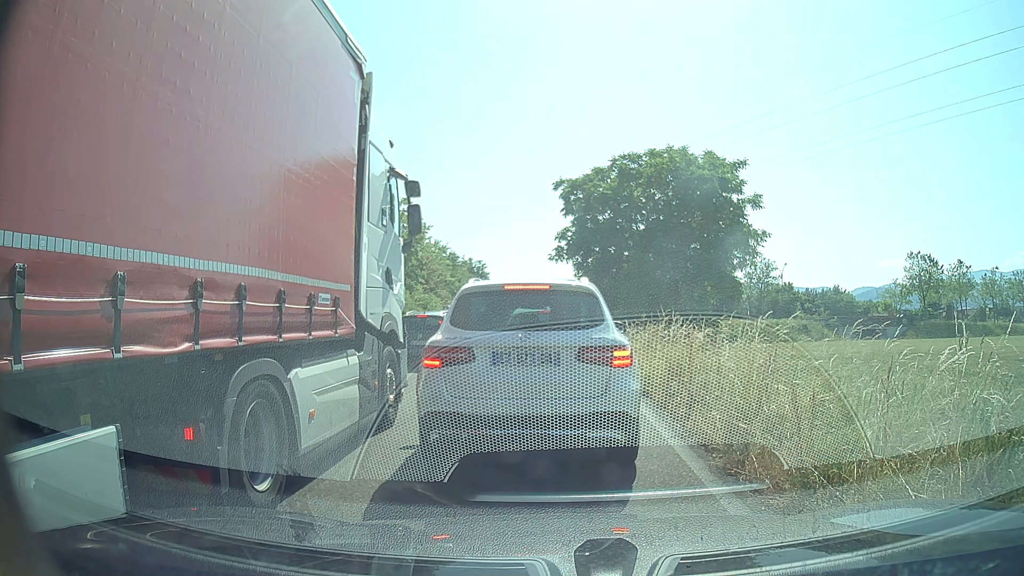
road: trunk_link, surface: asphalt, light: Day
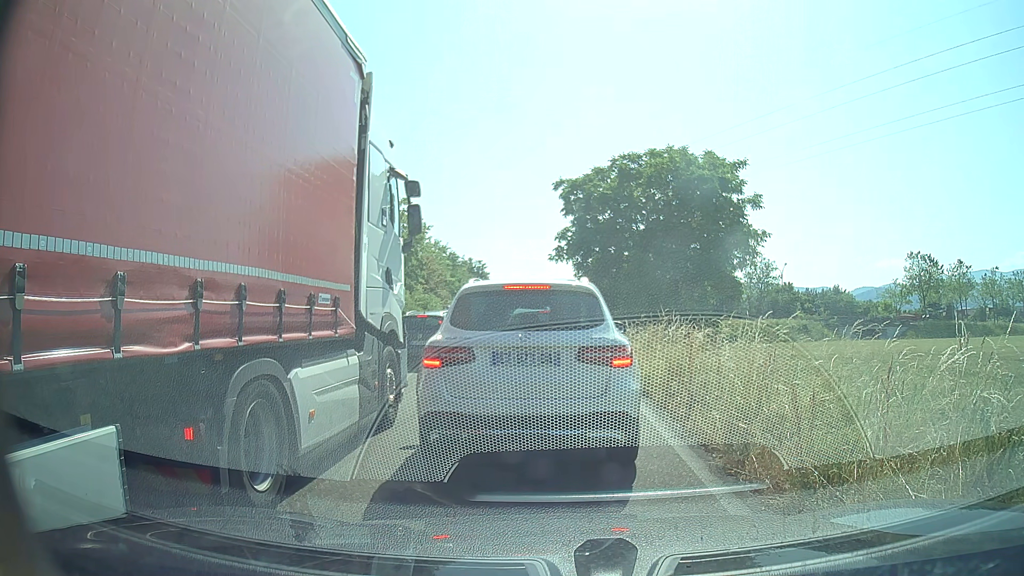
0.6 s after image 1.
(0.0, 0.0) m; 0°
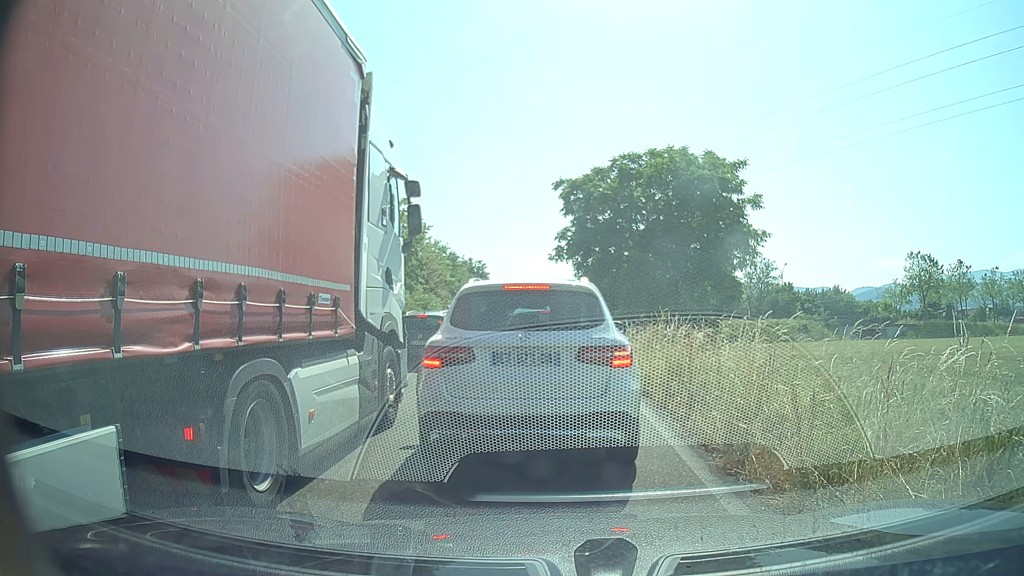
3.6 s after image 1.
(0.0, 0.0) m; 0°
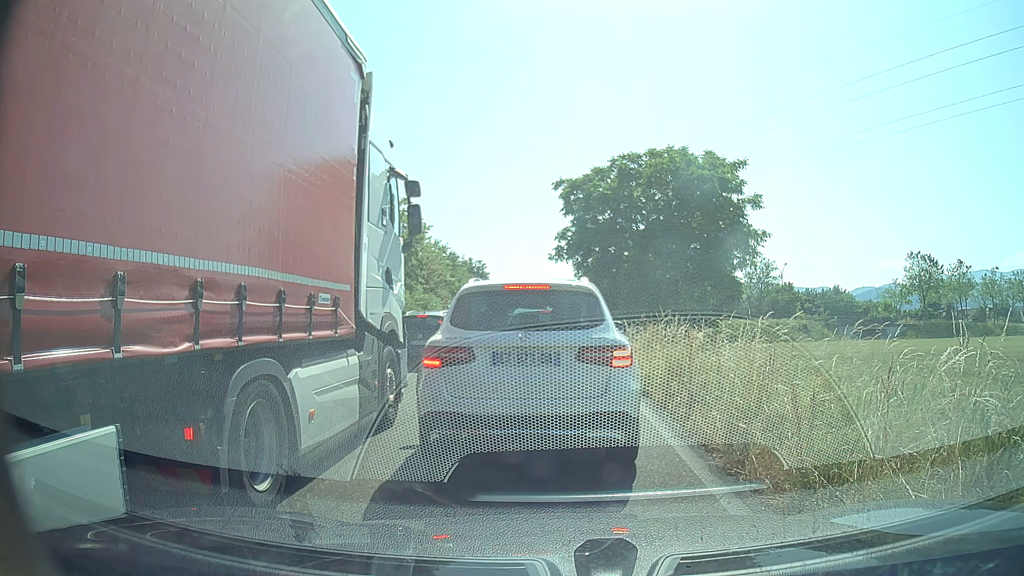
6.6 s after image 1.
(0.0, 0.0) m; 0°
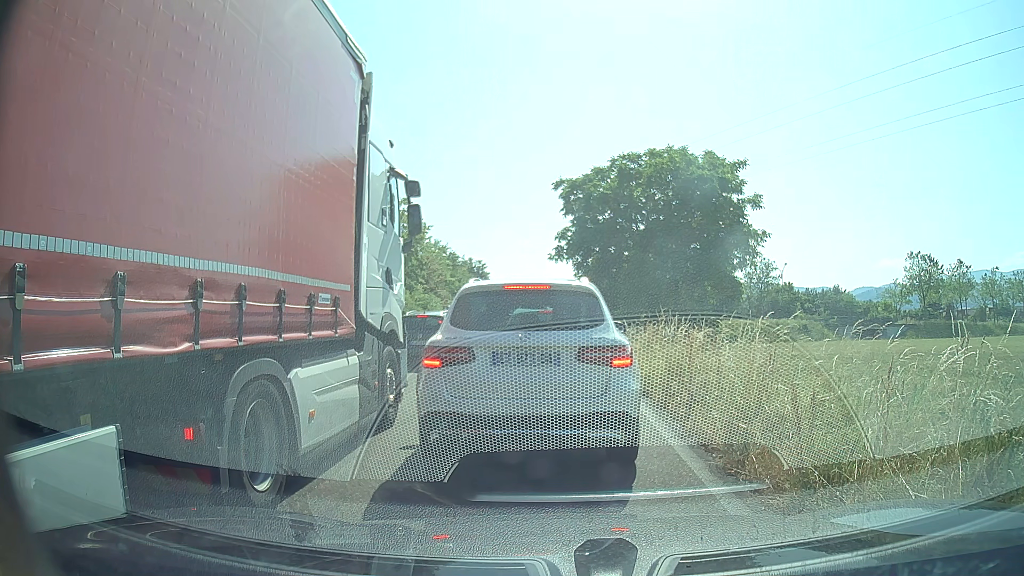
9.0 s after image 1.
(0.0, 0.0) m; 0°
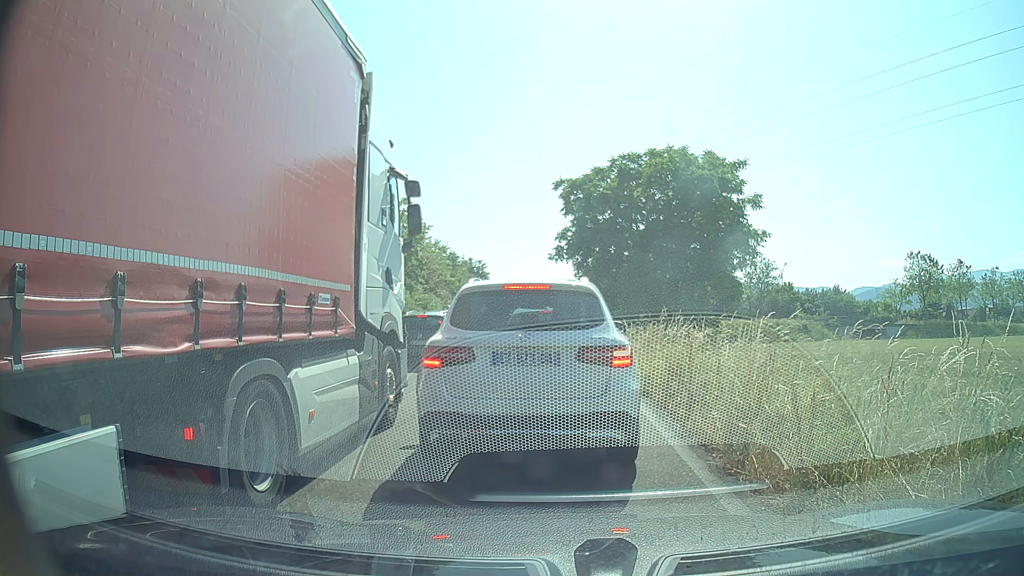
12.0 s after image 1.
(0.0, 0.0) m; 0°
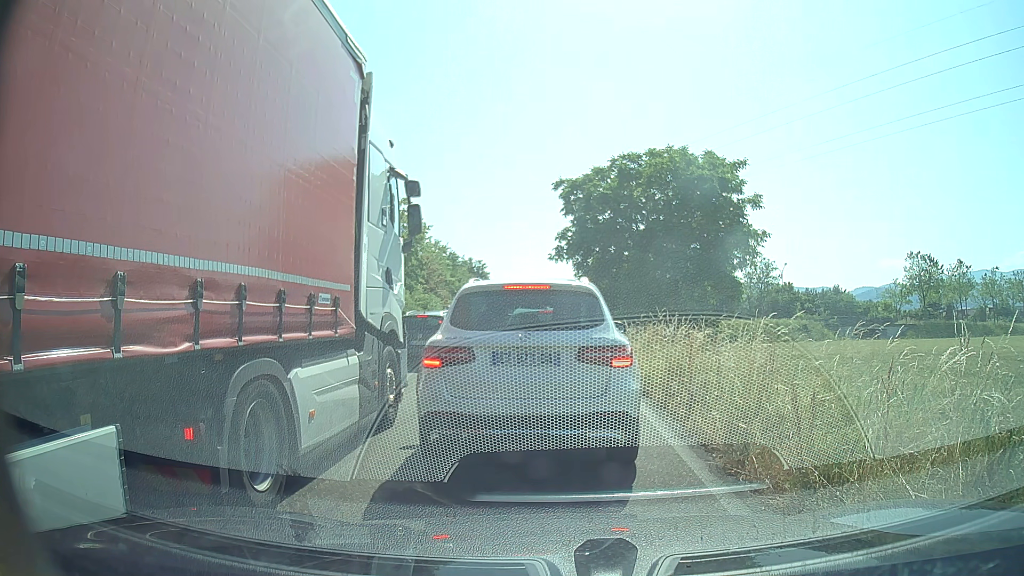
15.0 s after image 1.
(0.0, 0.0) m; 0°
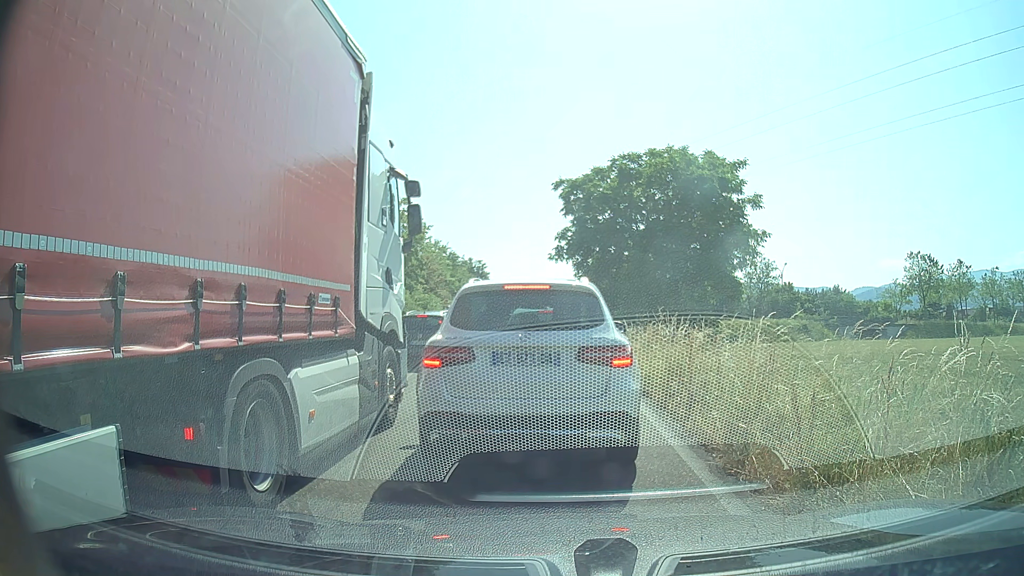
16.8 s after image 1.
(0.0, 0.0) m; 0°
